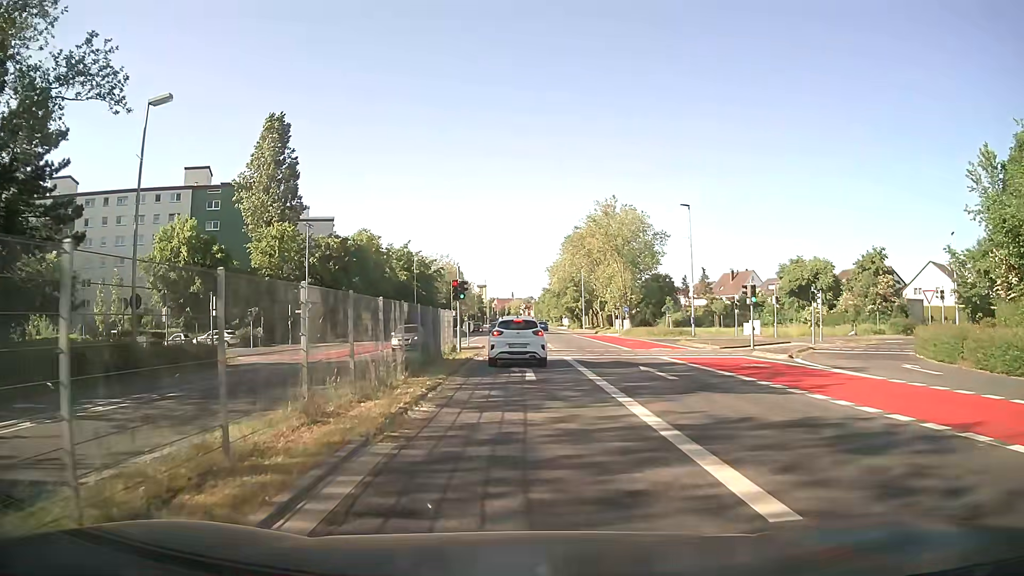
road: secondary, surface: asphalt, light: Day
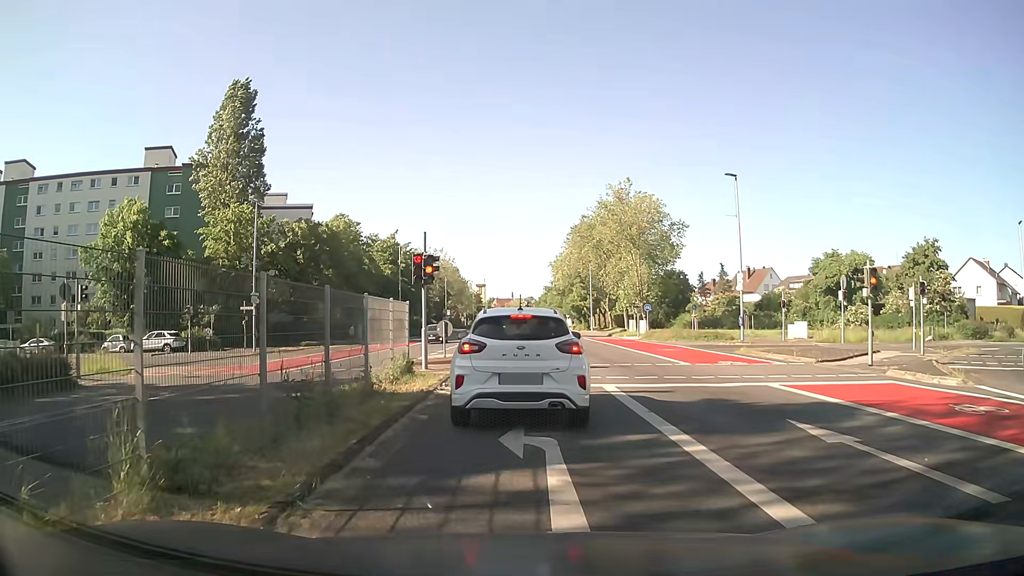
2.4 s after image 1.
(0.0, +11.4) m; +1°
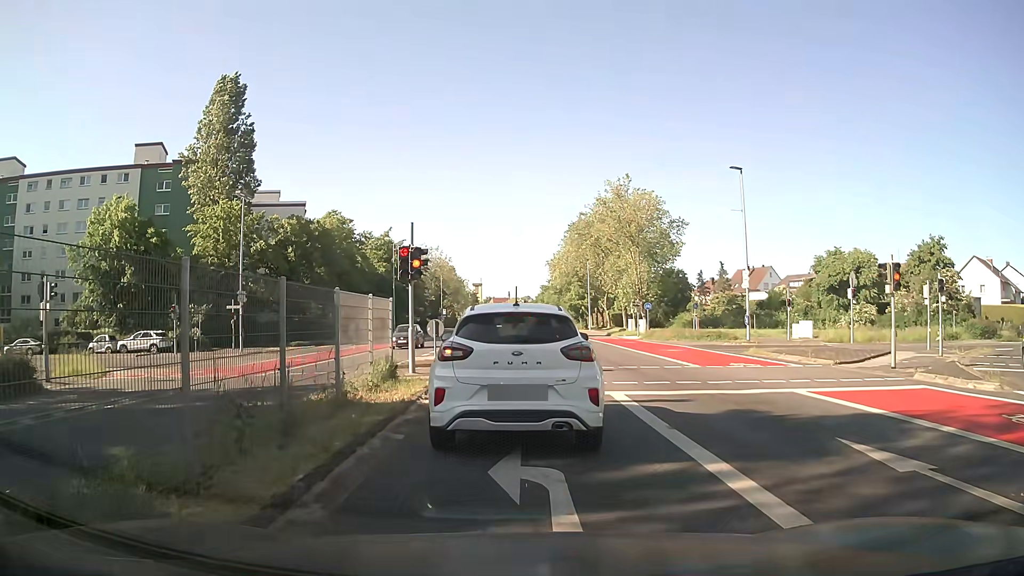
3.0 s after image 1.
(0.0, +1.6) m; -1°
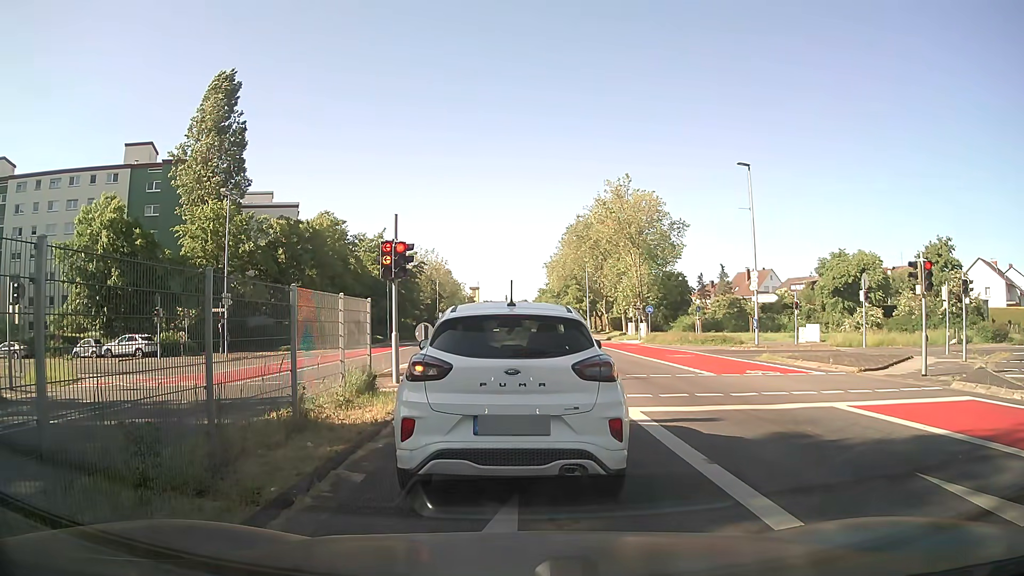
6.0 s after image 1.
(0.0, +1.8) m; +2°
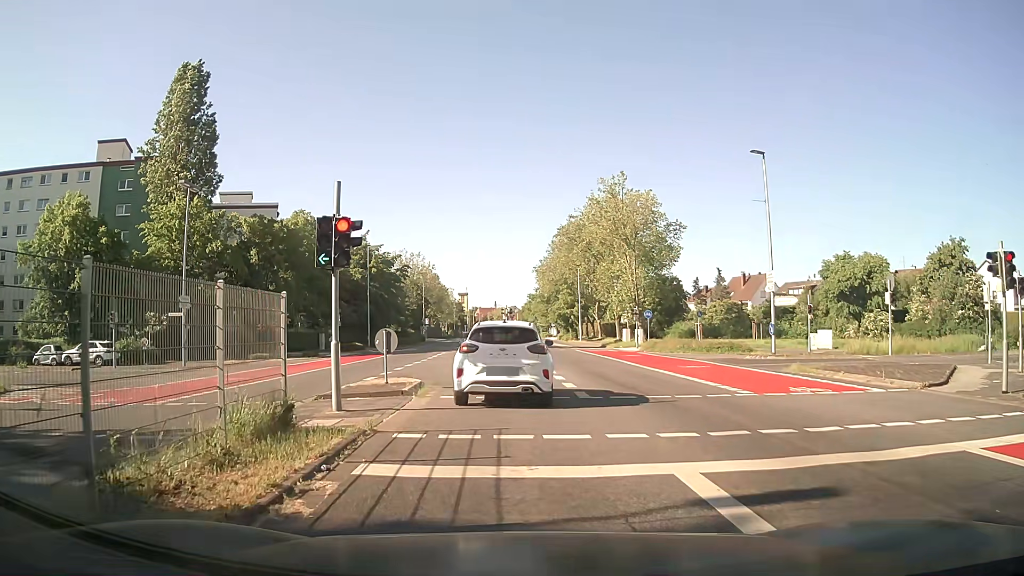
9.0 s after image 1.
(0.0, +4.7) m; +1°
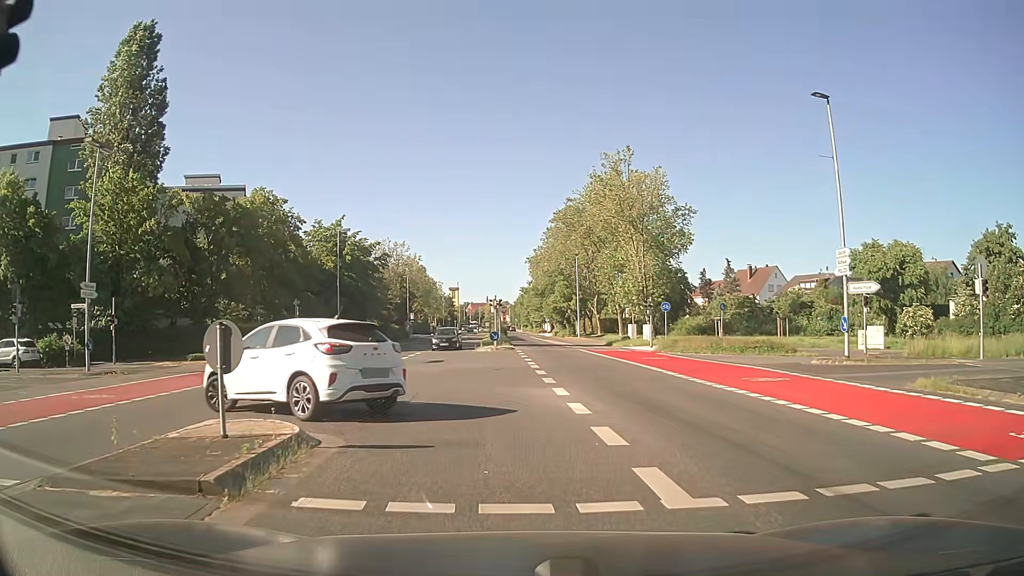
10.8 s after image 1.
(0.0, +9.1) m; 0°
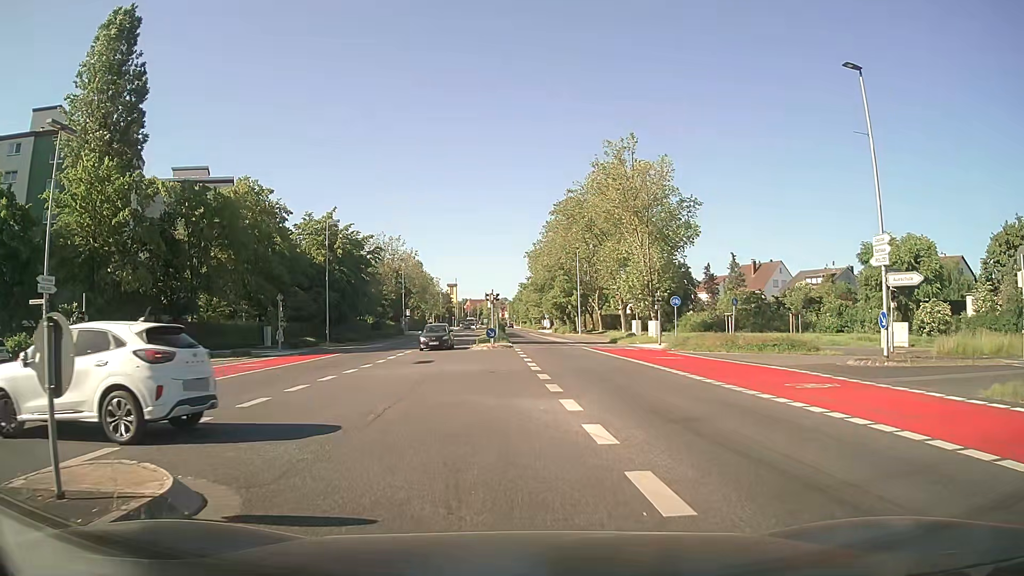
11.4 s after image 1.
(0.0, +3.1) m; 0°
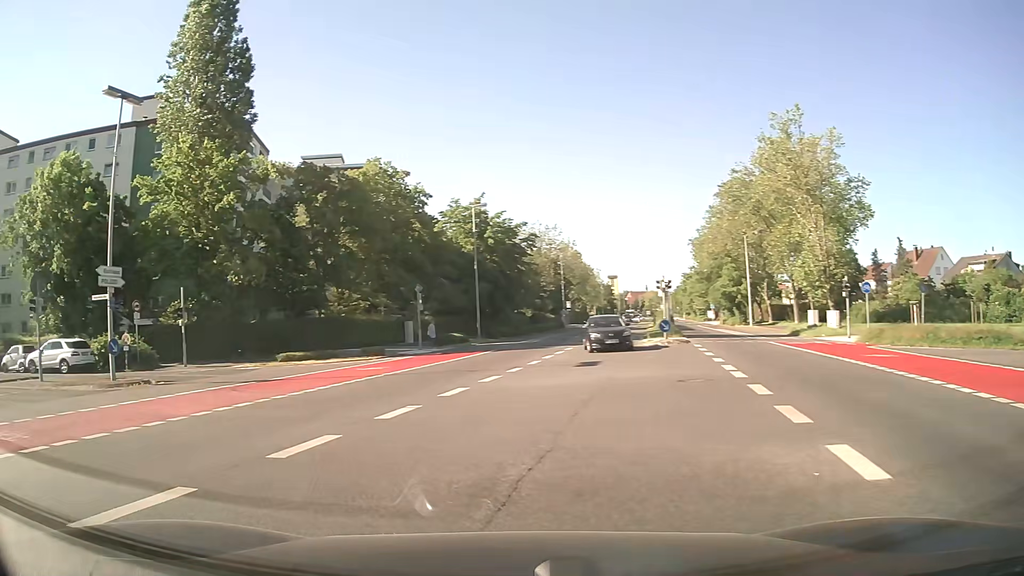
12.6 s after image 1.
(-0.3, +5.3) m; -12°
